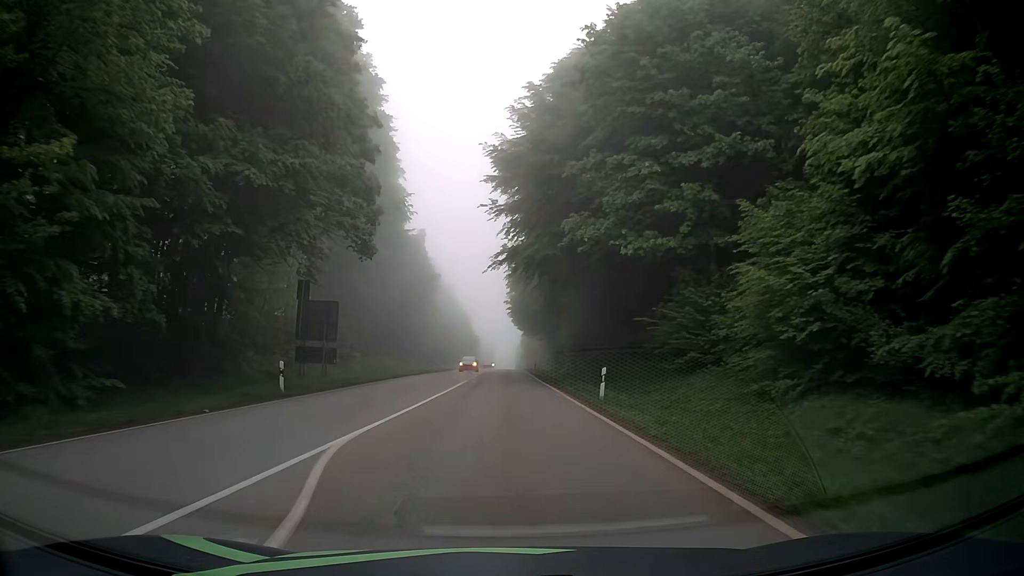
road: secondary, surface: asphalt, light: Day
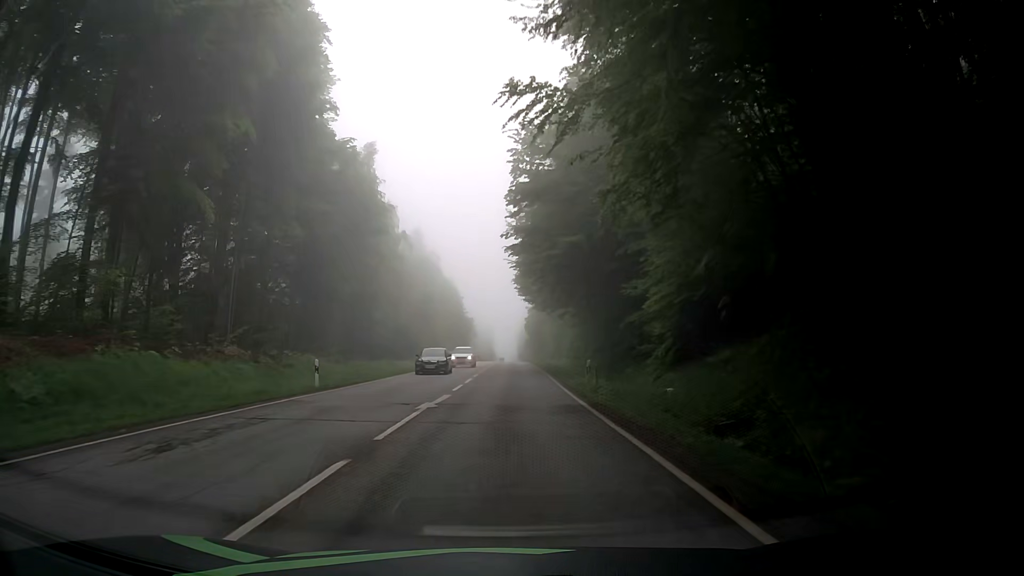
(-0.3, +40.2) m; -1°
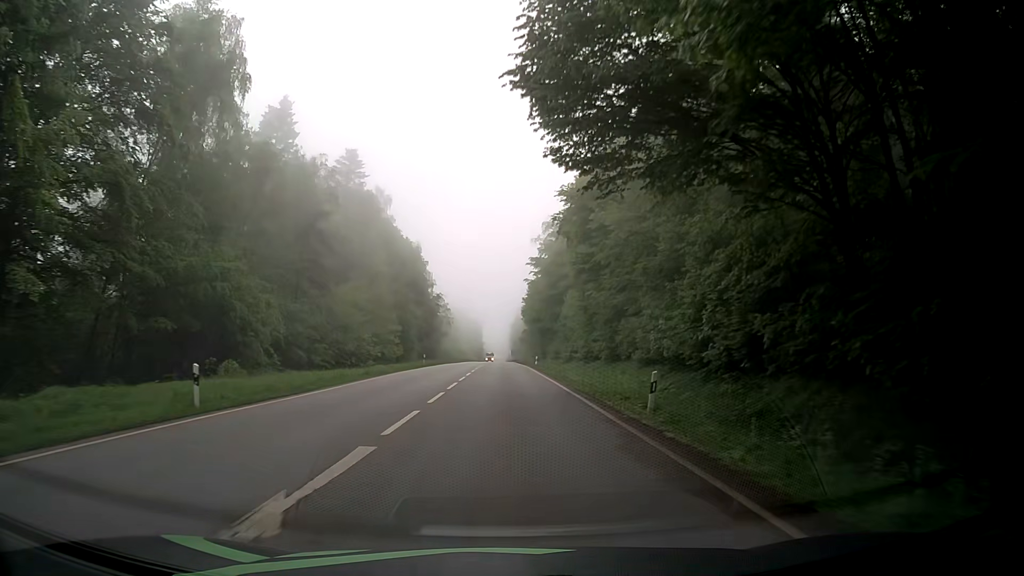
(+0.4, +53.6) m; +1°
(0, +10) (0, +20) (0, +30) (0, +40) (0, +50) (0, +60) (0, +70) (0, +80) (0, +90) (0, +100) m
